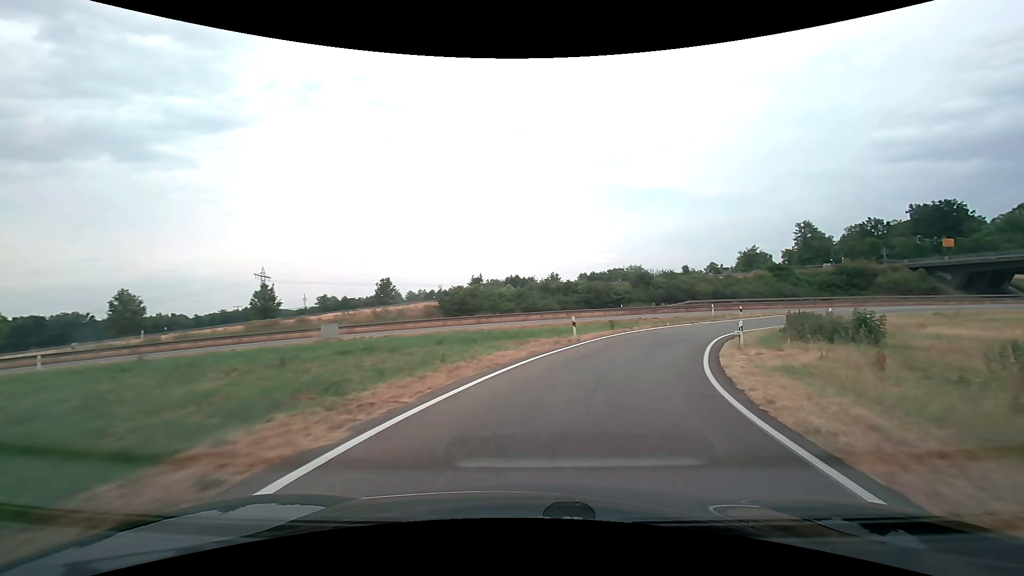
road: trunk_link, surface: asphalt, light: Day
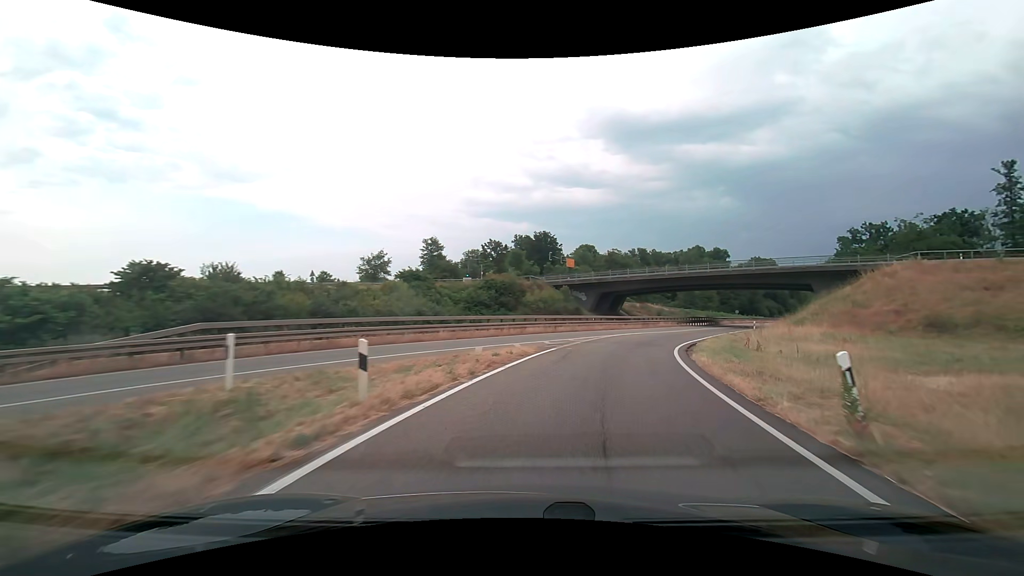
(+13.9, +35.9) m; +41°
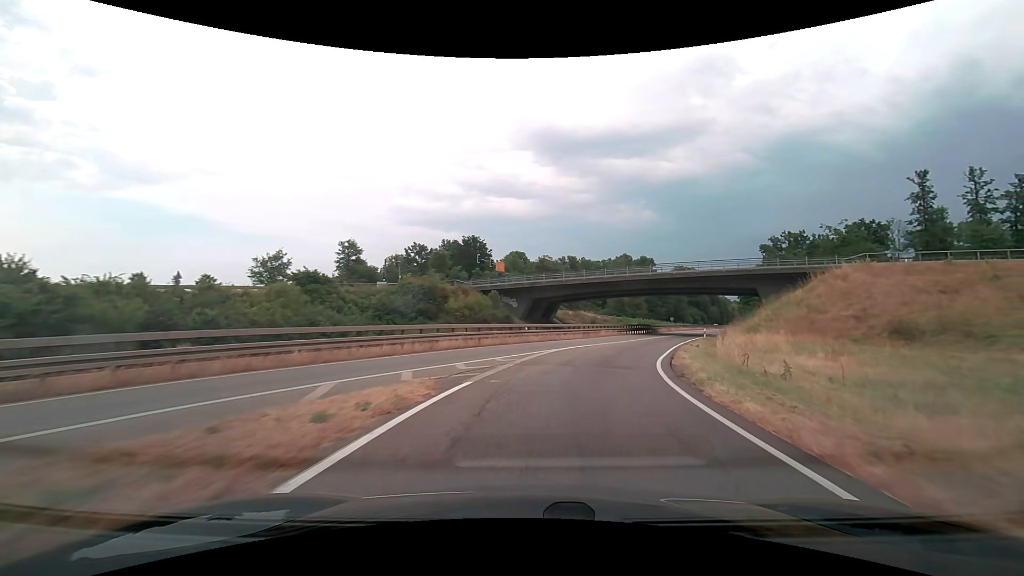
(+0.6, +8.3) m; +8°
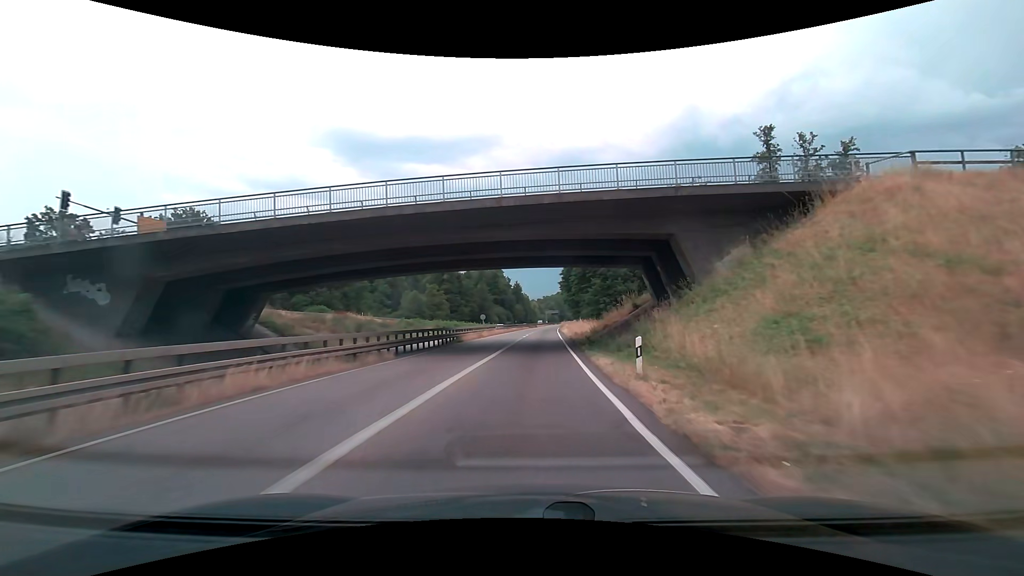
(+8.4, +35.5) m; +22°
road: trunk
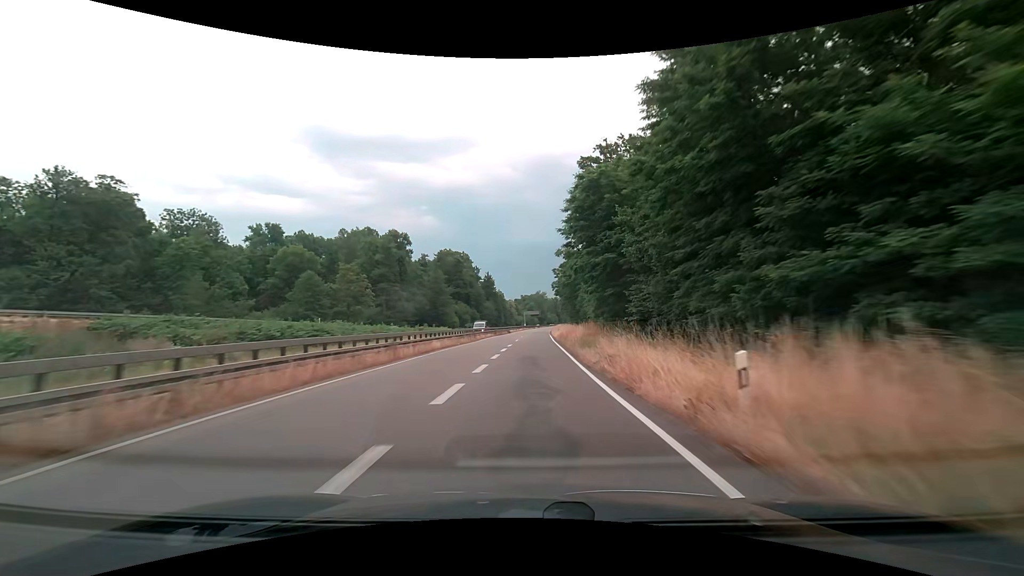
(+1.2, +55.9) m; +3°
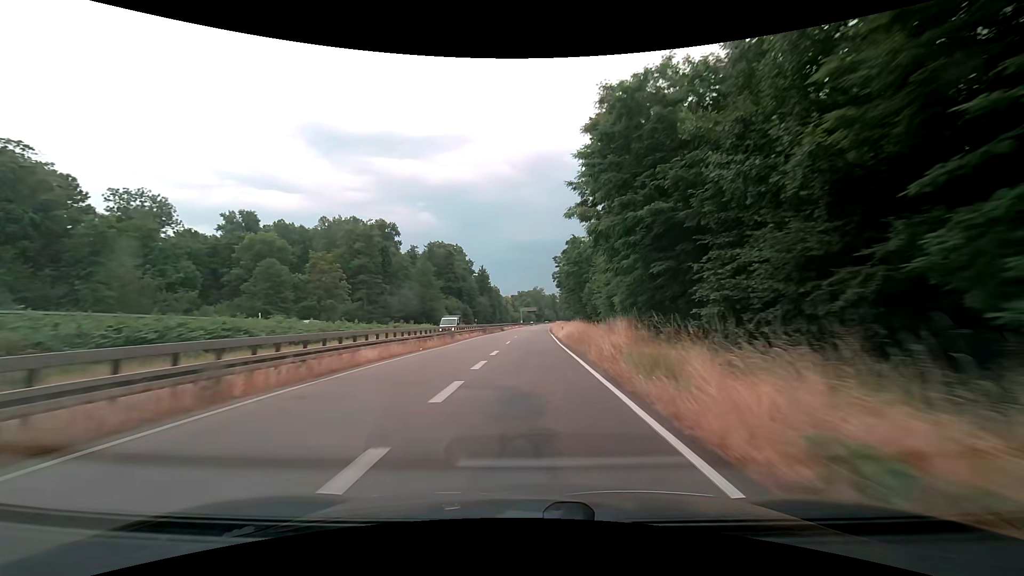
(0.0, +12.3) m; 0°
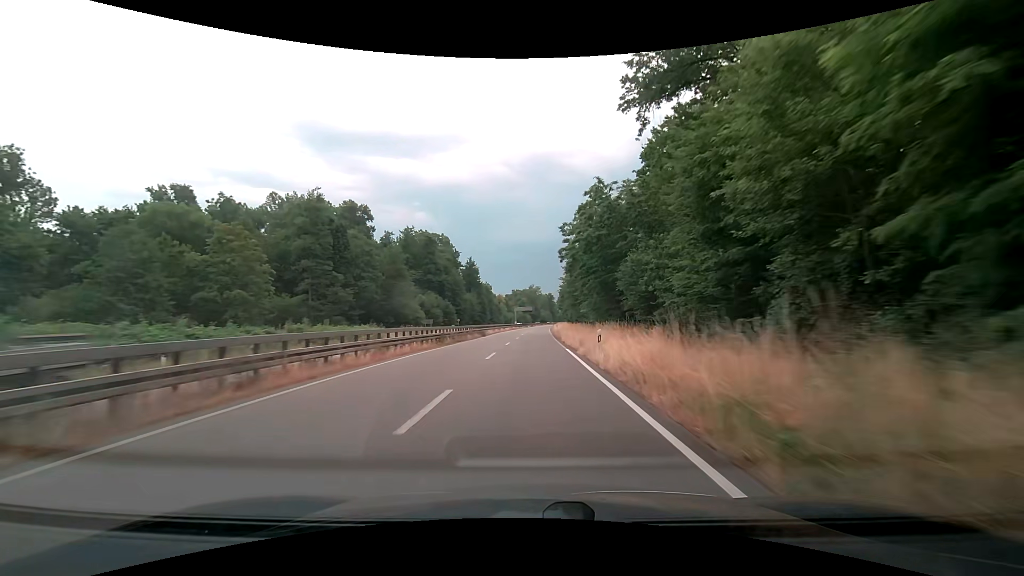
(+0.1, +25.8) m; +1°
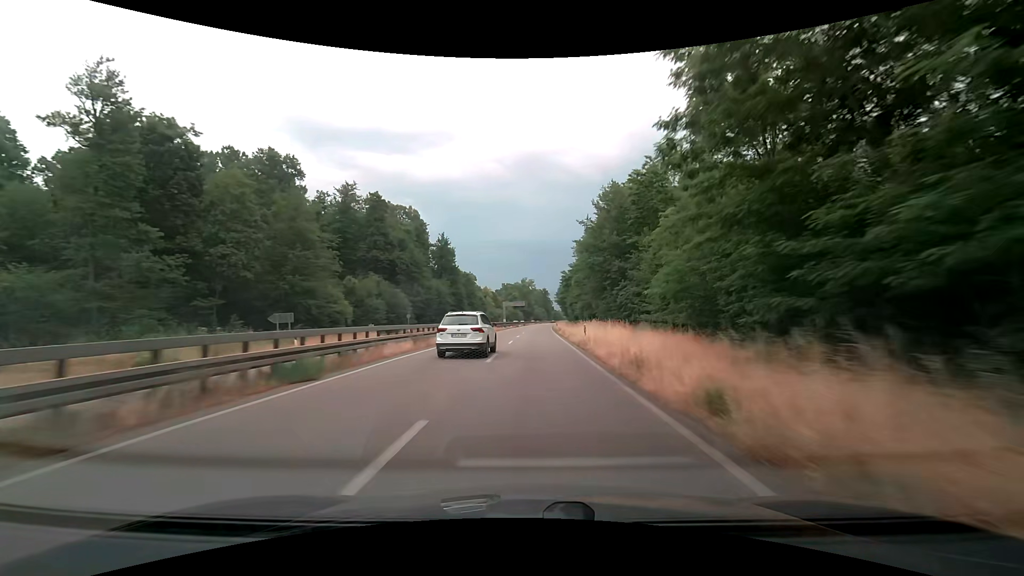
(+0.3, +41.3) m; +1°
(0, +10) (0, +20) (0, +30) (0, +40) (0, +50) (+1, +60) (+1, +70) (+1, +80) (+2, +90) (+2, +100) m
